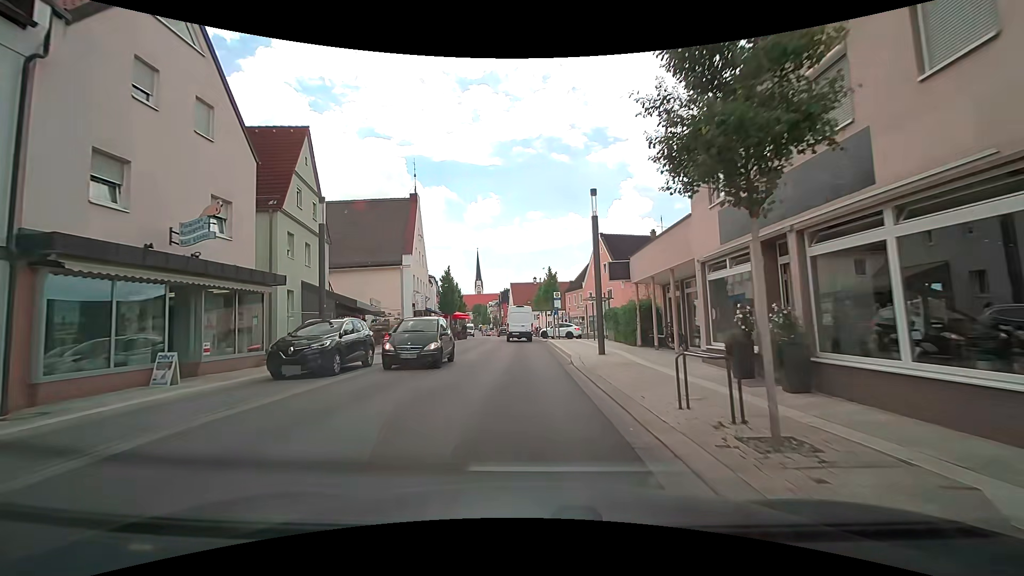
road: tertiary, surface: asphalt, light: Day
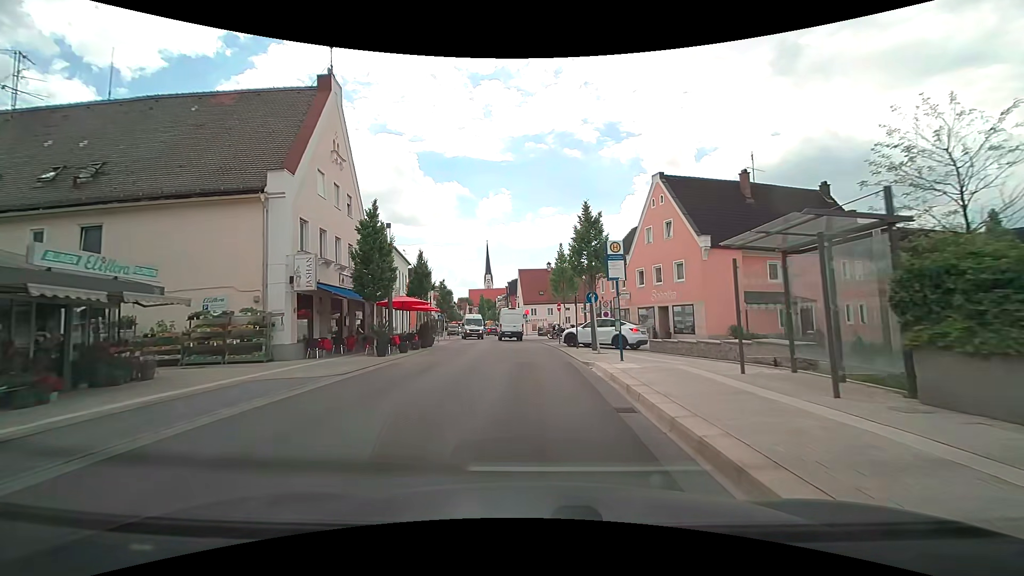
(-0.5, +22.8) m; -2°
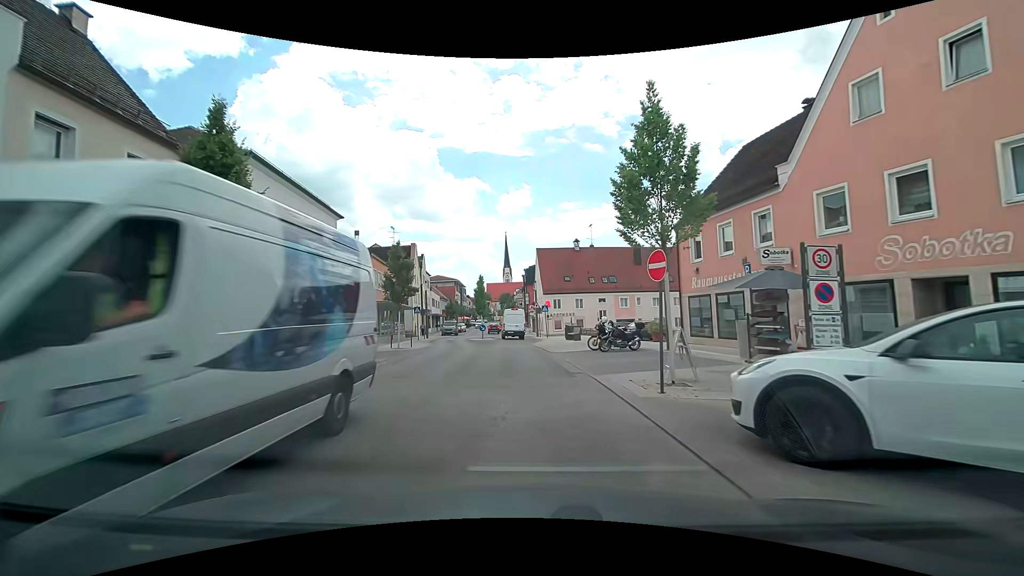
(-0.1, +22.6) m; -2°
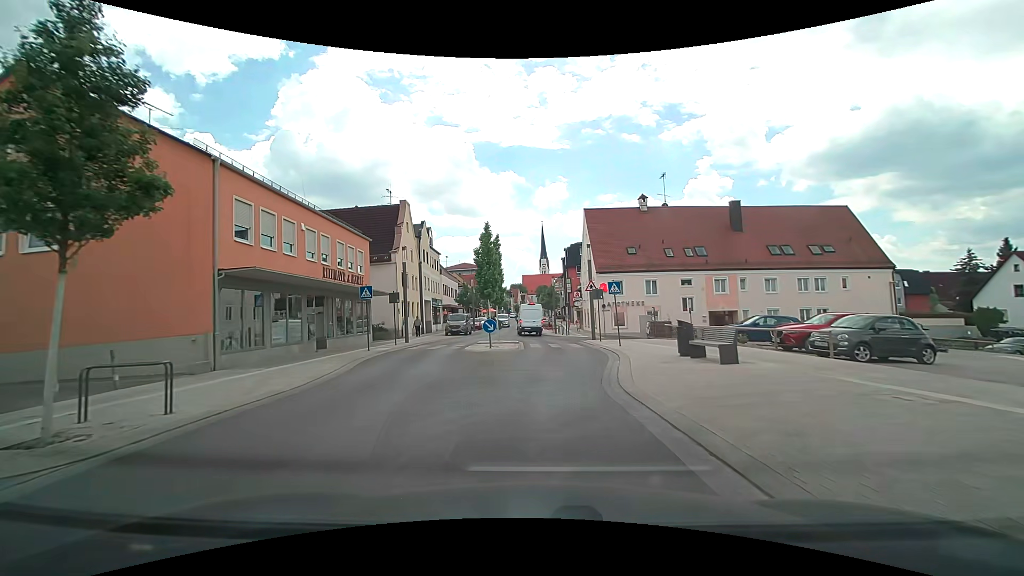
(-0.9, +22.1) m; -4°
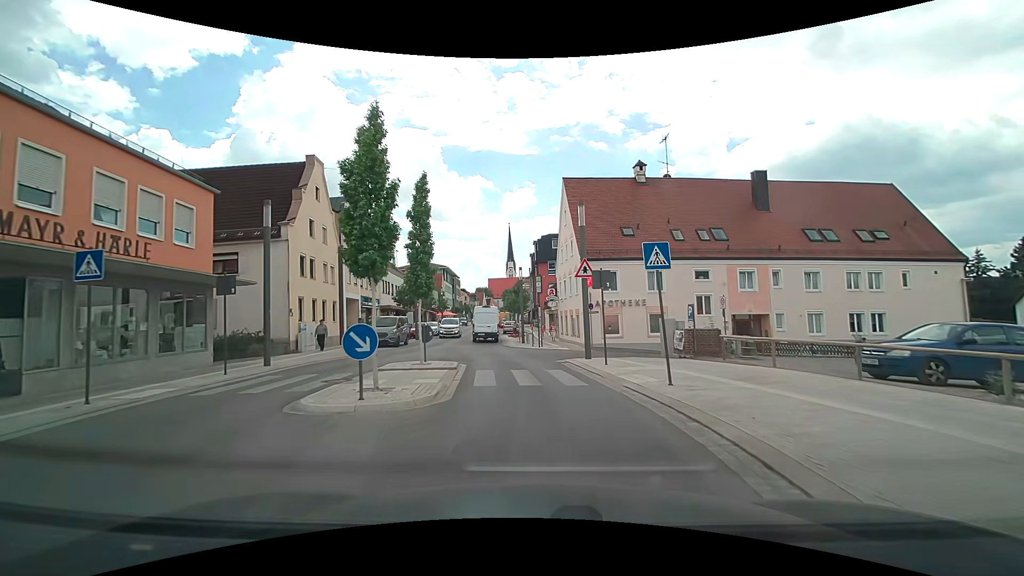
(+0.3, +12.9) m; +3°
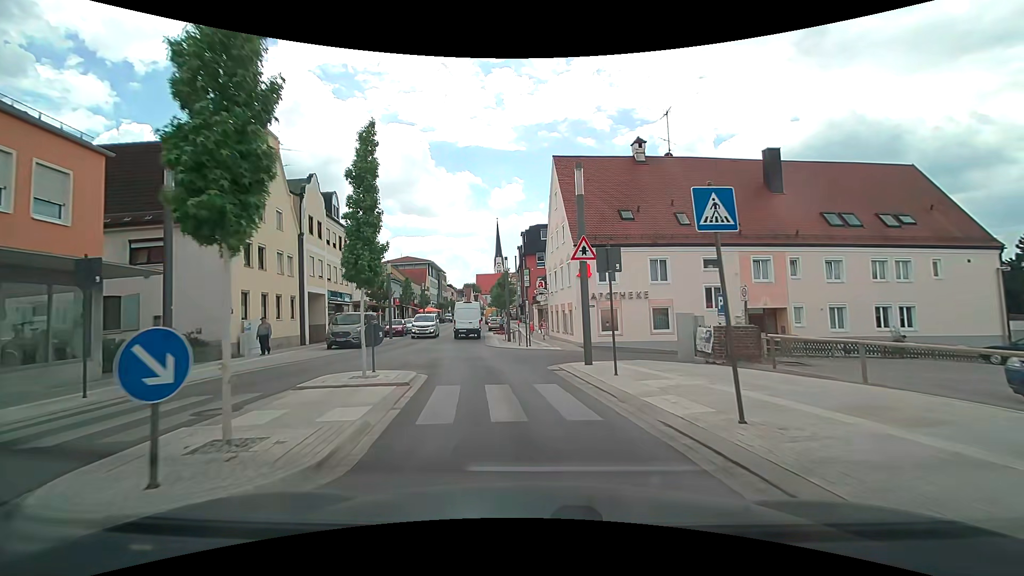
(+0.1, +4.2) m; +2°
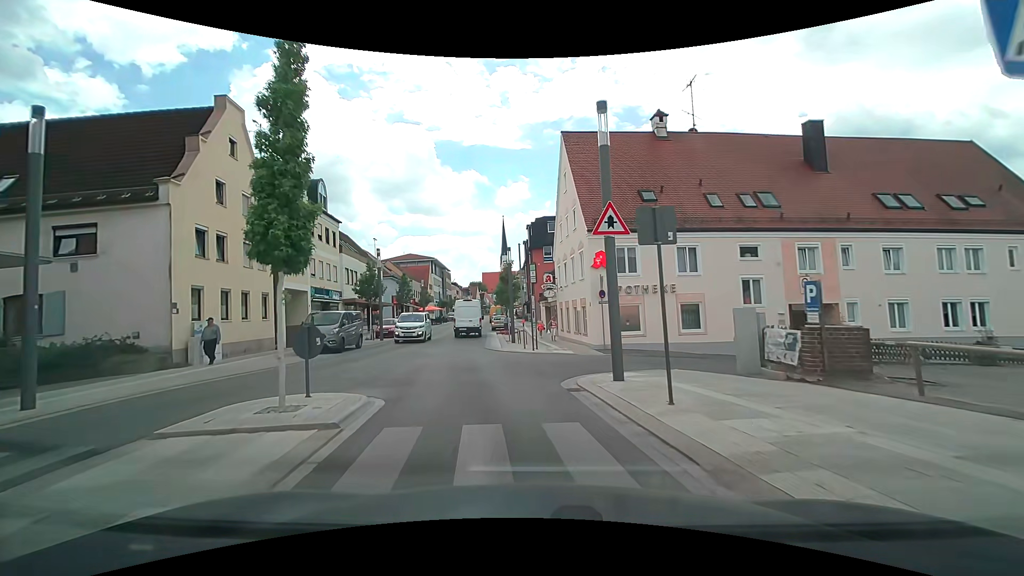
(0.0, +4.1) m; 0°
